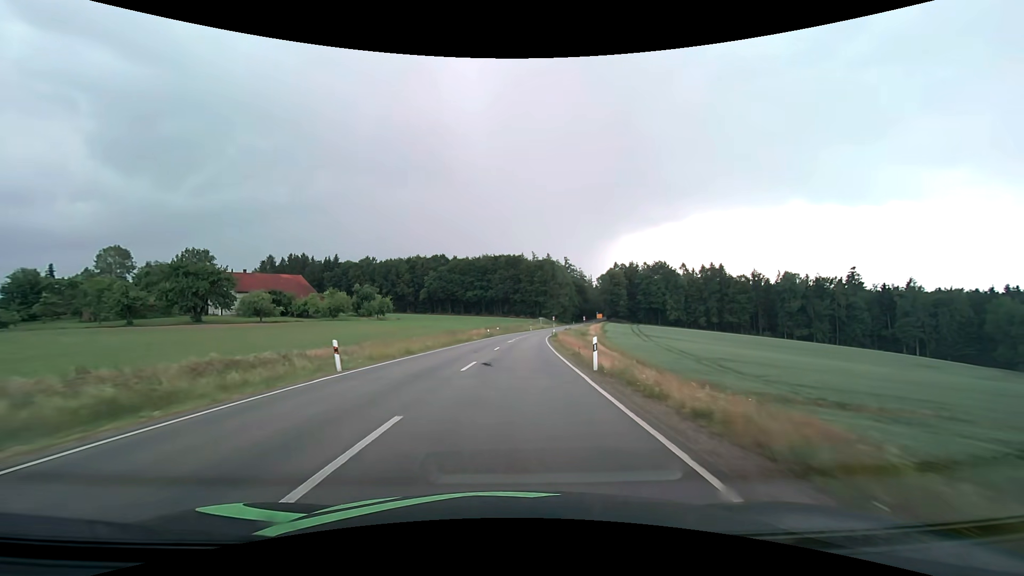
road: secondary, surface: asphalt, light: Day
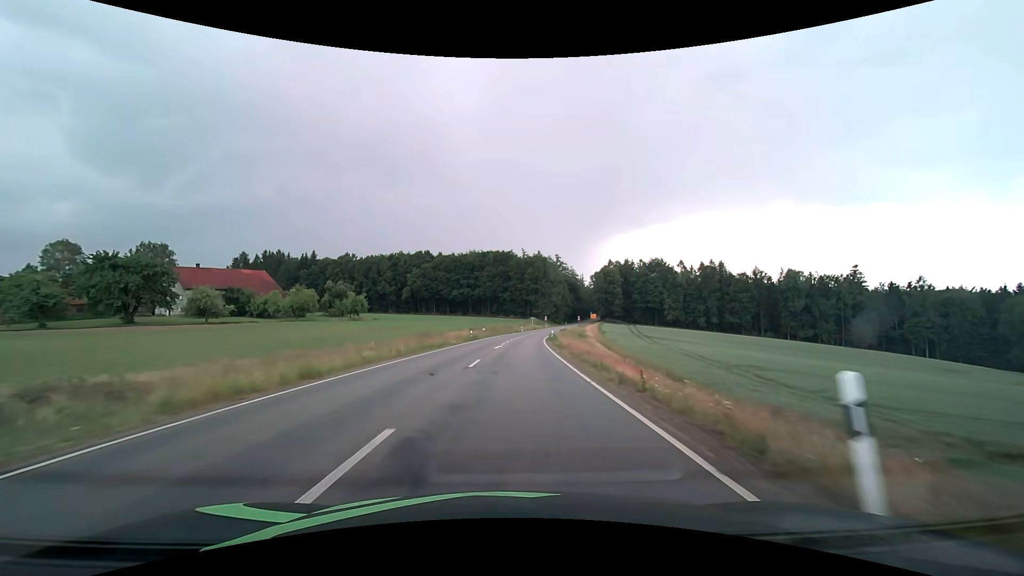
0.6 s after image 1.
(+0.1, +12.7) m; +1°
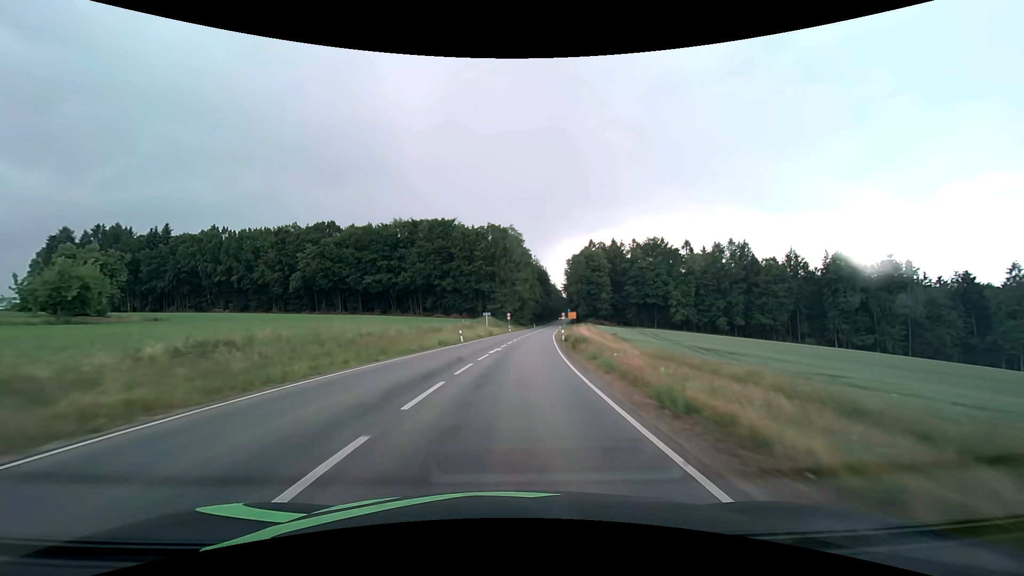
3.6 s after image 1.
(+2.9, +61.8) m; +6°
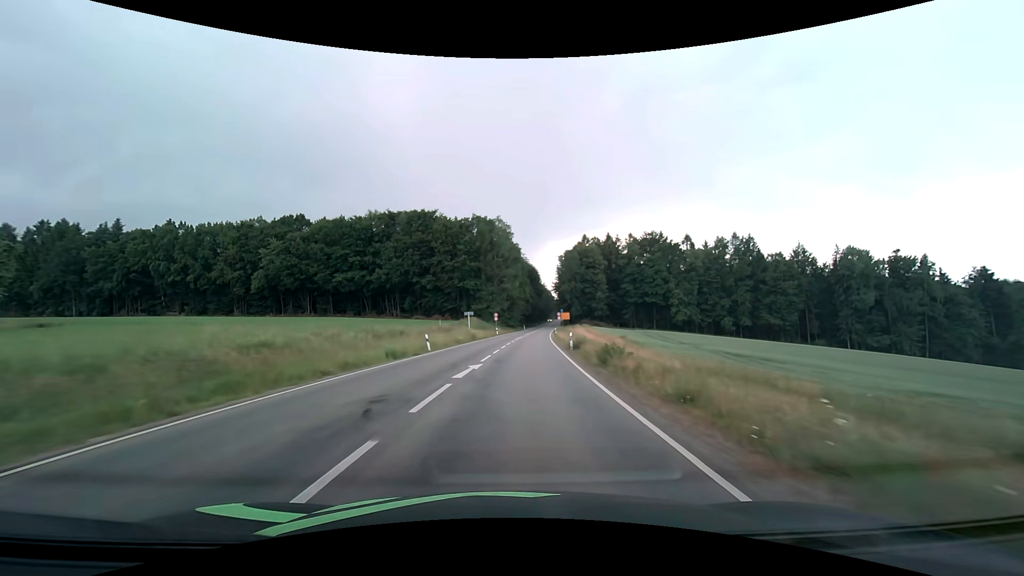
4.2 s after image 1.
(+0.1, +12.2) m; +1°
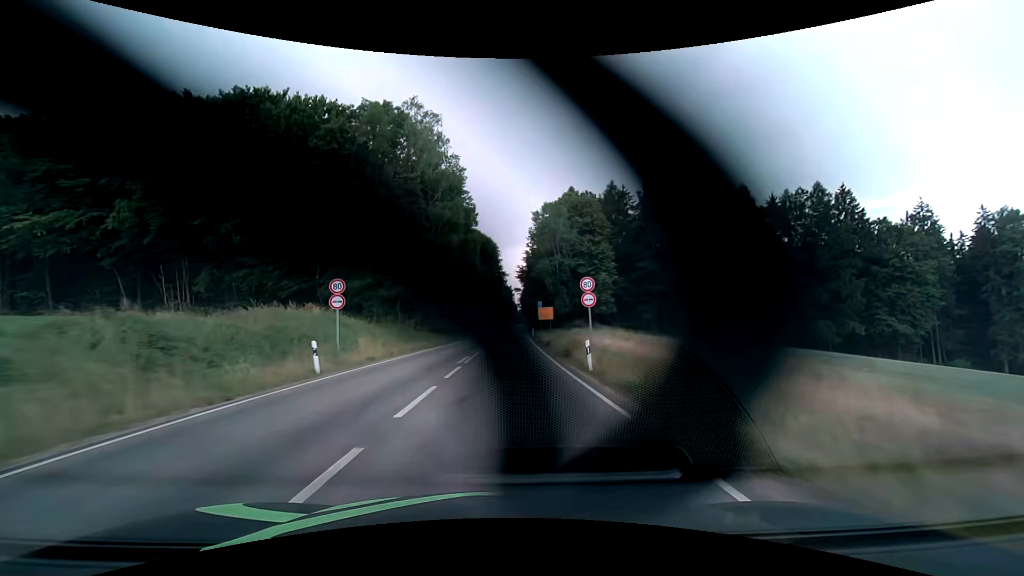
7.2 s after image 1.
(+3.1, +59.9) m; +5°
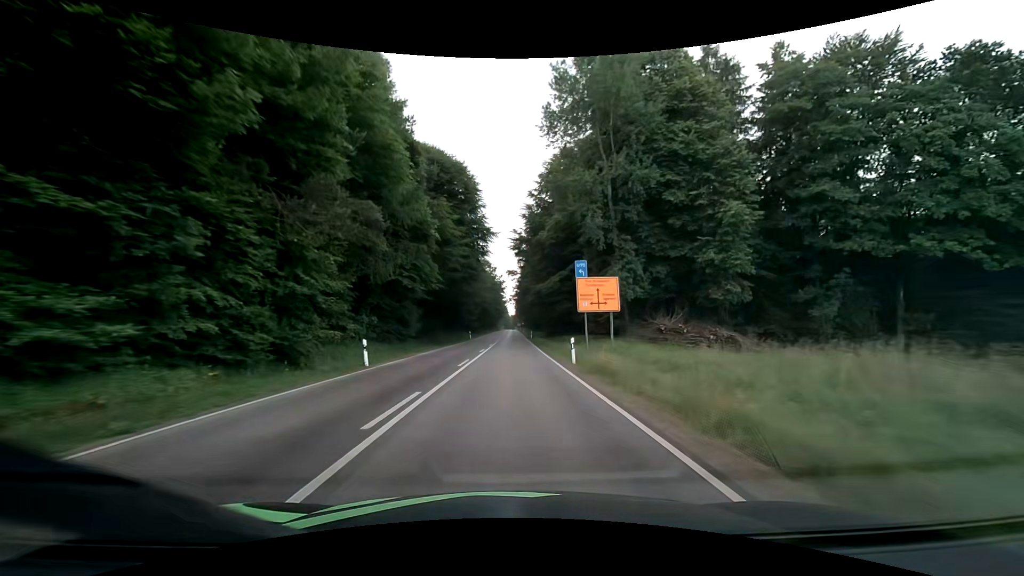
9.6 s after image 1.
(+0.5, +48.7) m; +1°
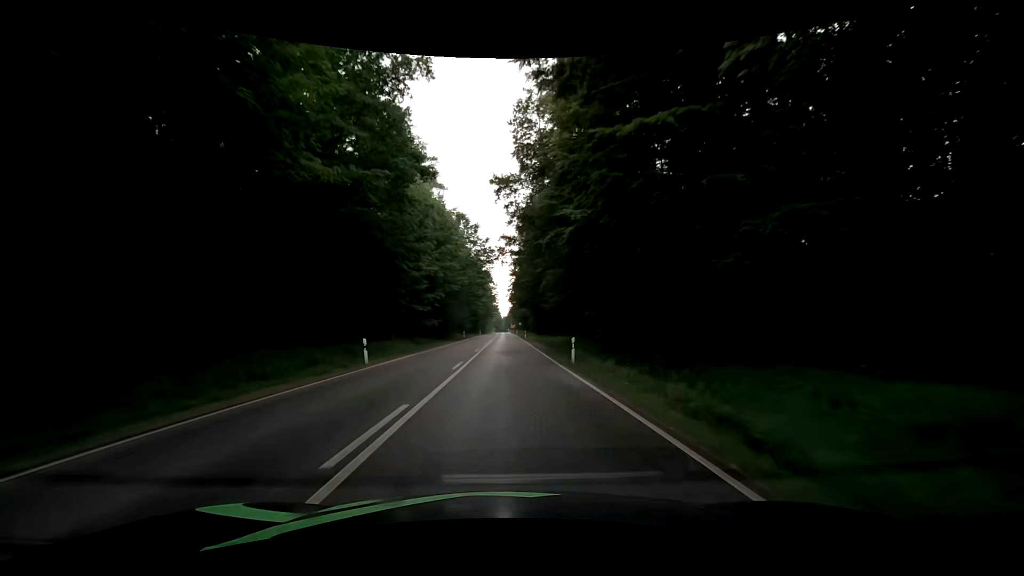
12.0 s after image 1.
(+0.3, +50.0) m; 0°
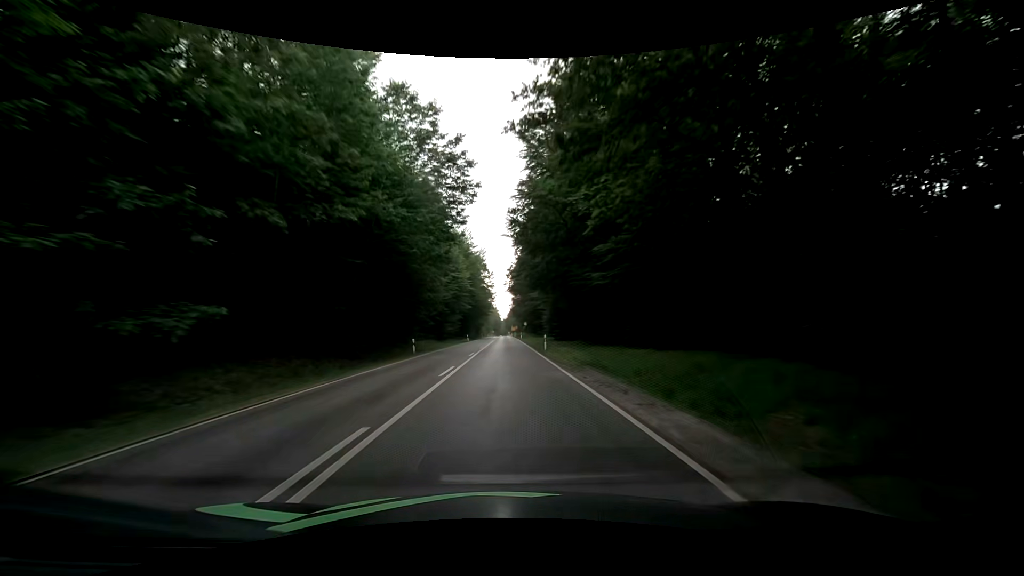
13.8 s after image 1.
(+0.5, +37.9) m; +1°
(0, +10) (0, +20) (0, +30) (0, +40) (0, +50) (-1, +60) (-1, +70) (-1, +80) (-1, +90) (-1, +100) m
